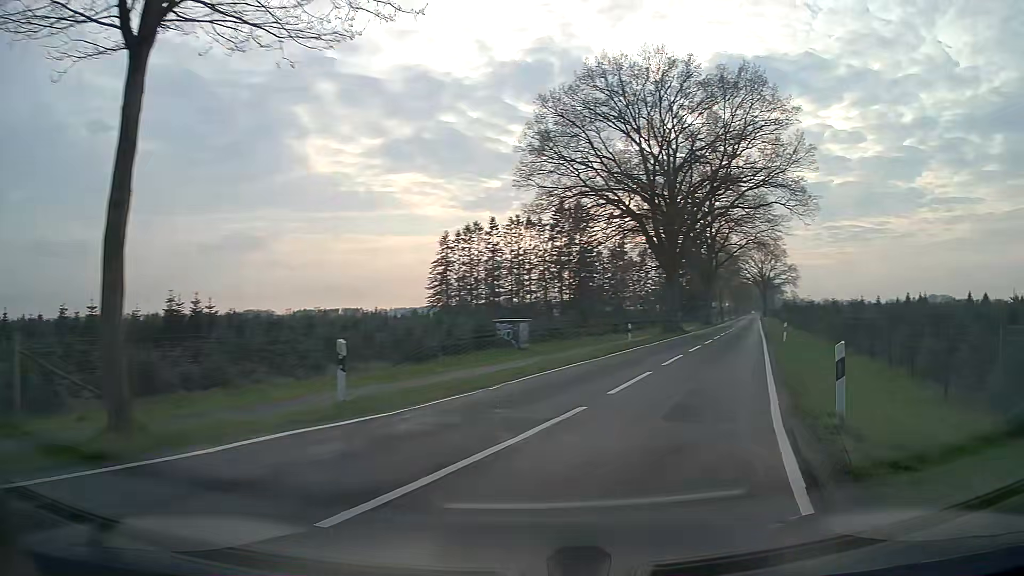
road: tertiary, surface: asphalt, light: Day
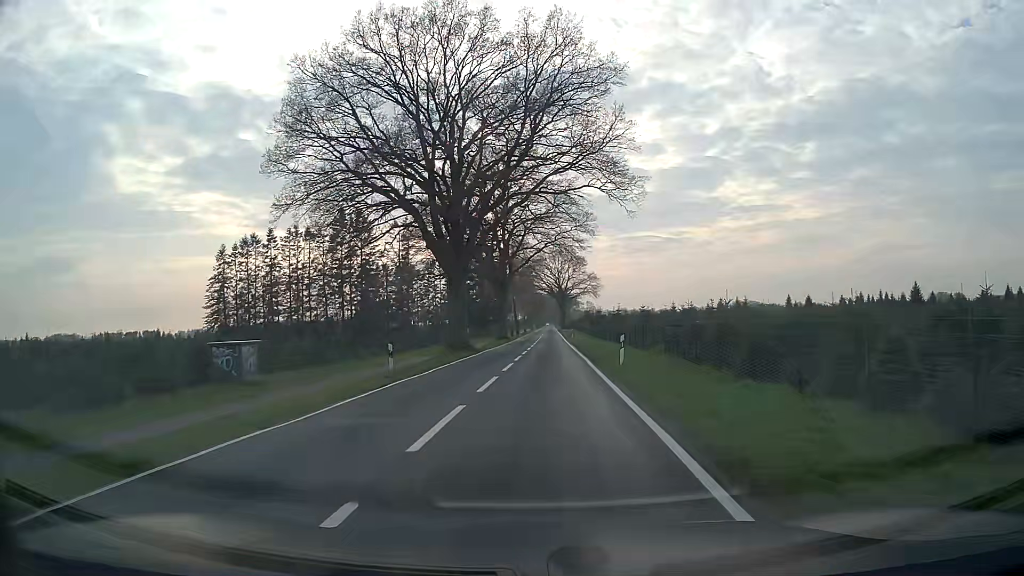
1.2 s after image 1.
(+2.2, +10.7) m; +18°
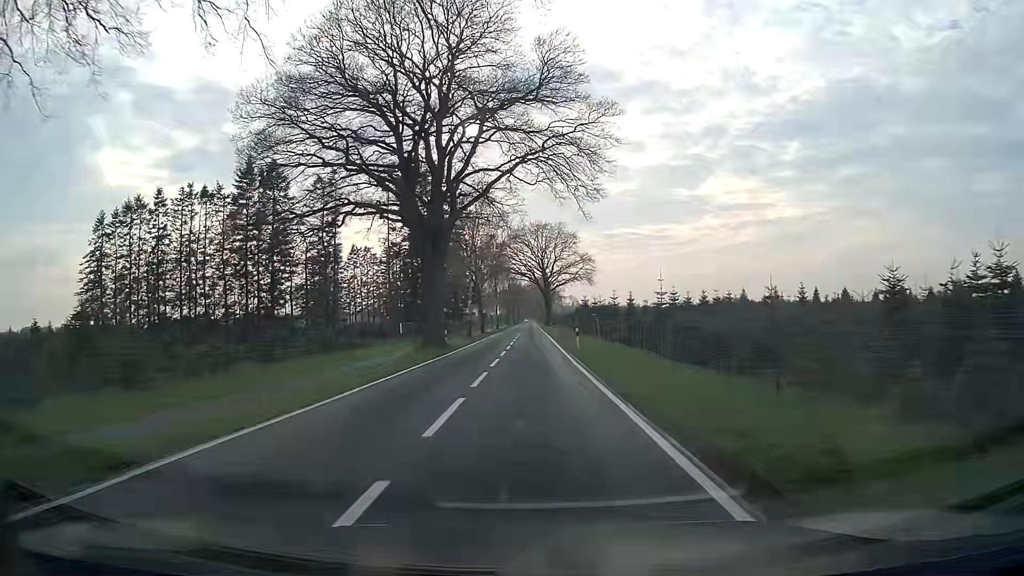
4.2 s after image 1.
(+0.9, +39.3) m; +2°
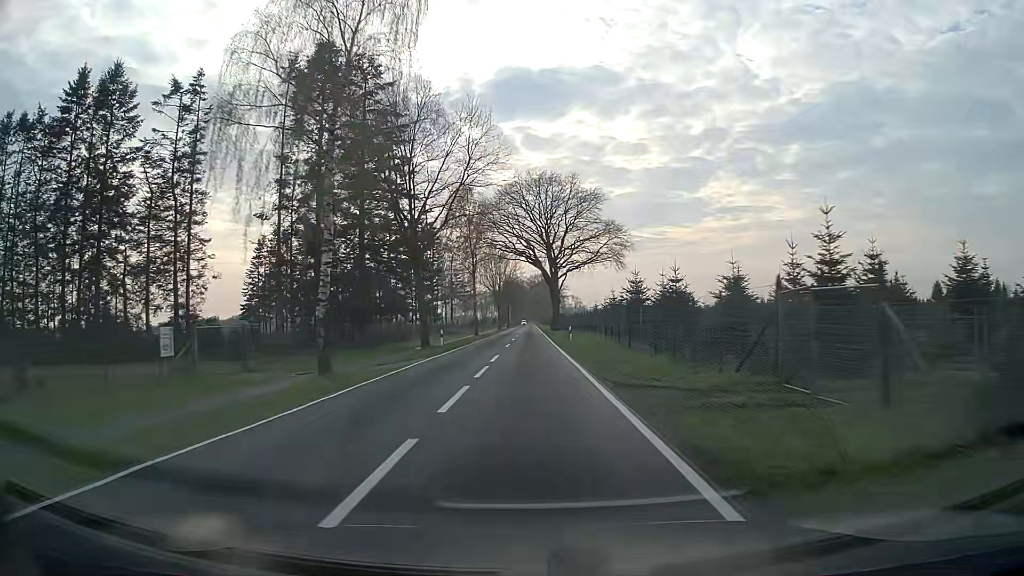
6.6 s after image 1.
(-0.1, +44.4) m; 0°
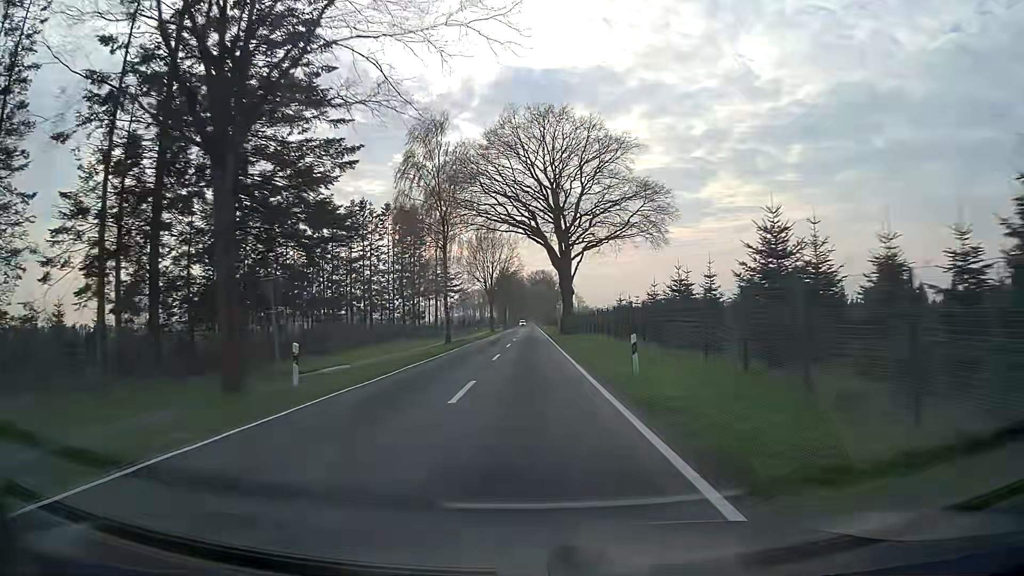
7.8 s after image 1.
(0.0, +25.8) m; 0°
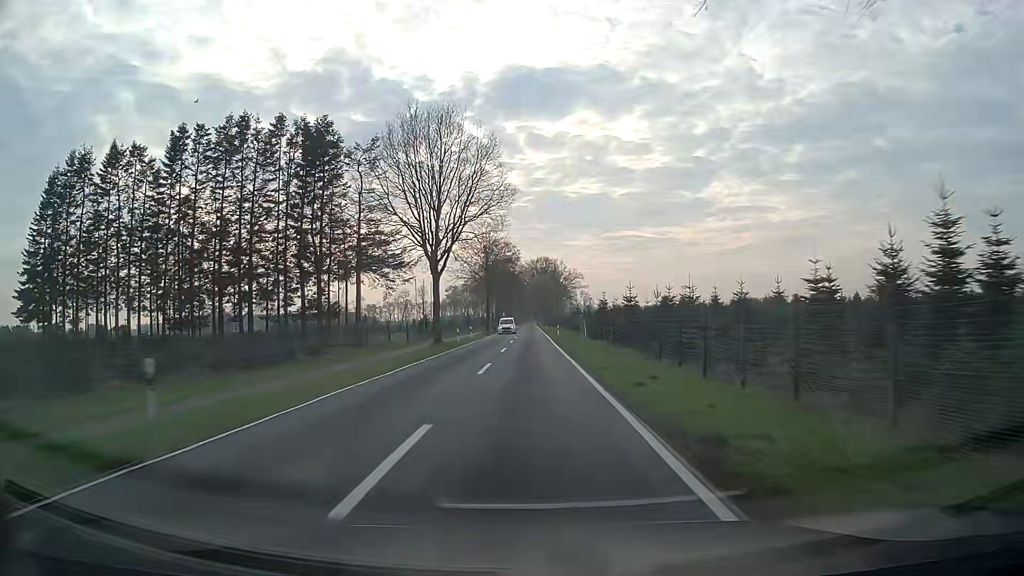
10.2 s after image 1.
(-0.1, +57.6) m; 0°
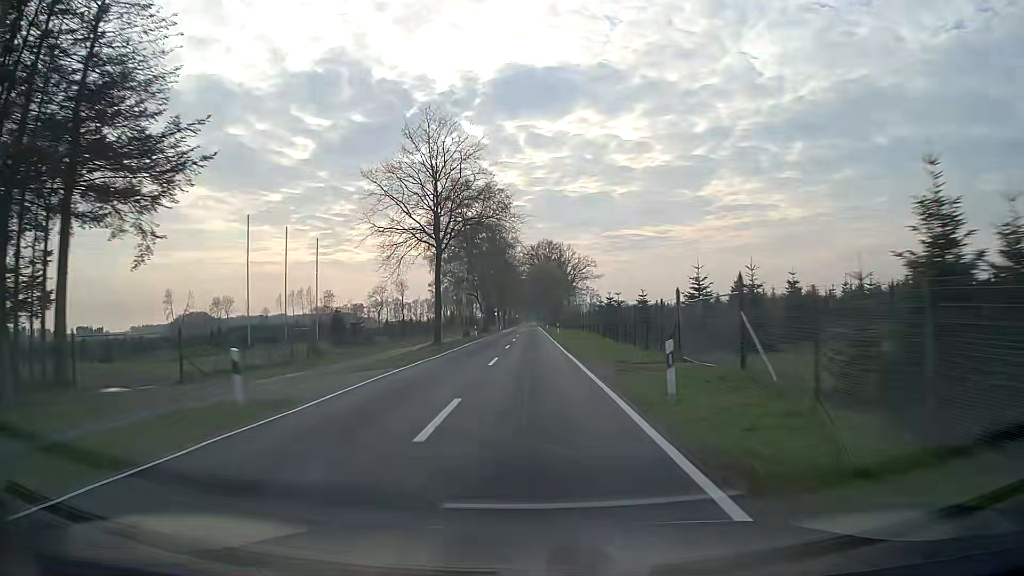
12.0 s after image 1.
(+0.1, +47.6) m; 0°
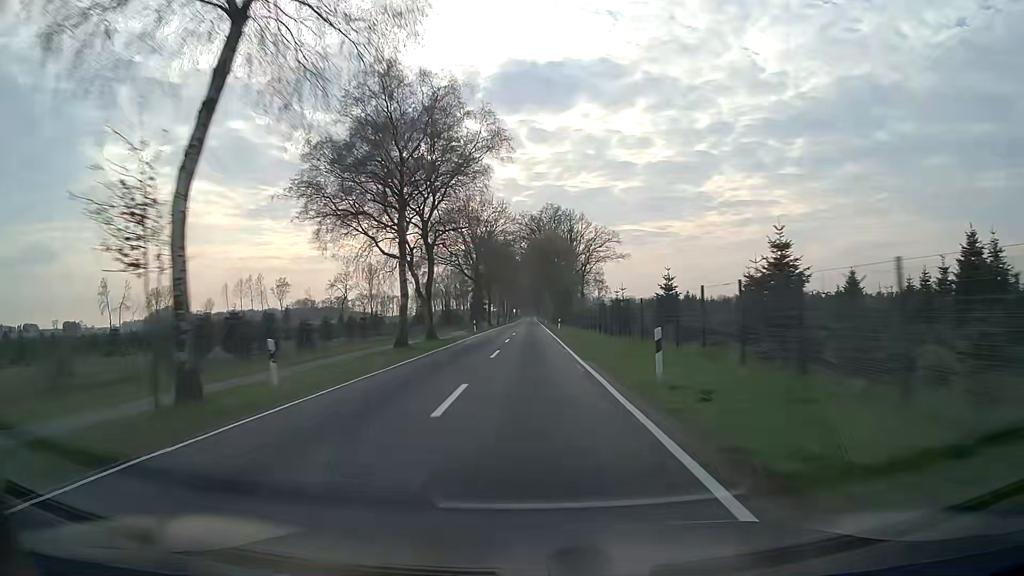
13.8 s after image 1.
(+0.2, +49.2) m; 0°
(0, +10) (0, +20) (0, +30) (0, +40) (0, +50) (0, +60) (0, +70) (0, +80) (0, +90) (0, +100) m
